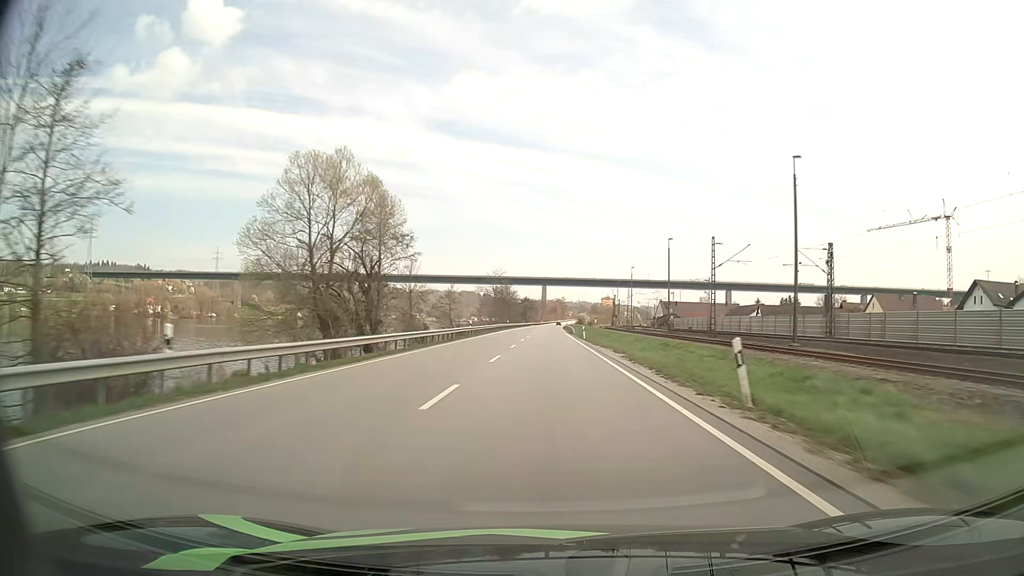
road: primary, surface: asphalt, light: Day
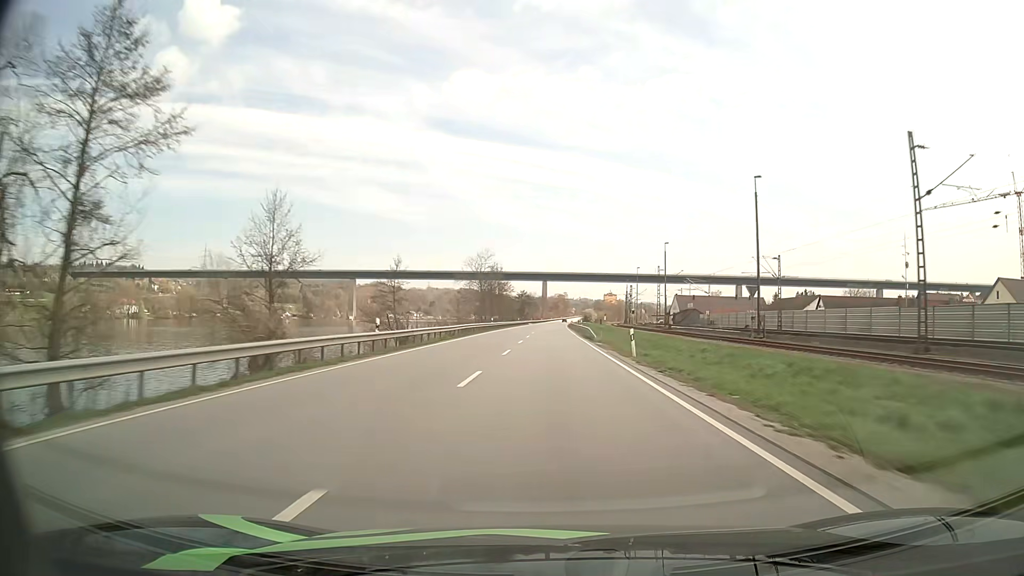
(-0.1, +33.1) m; 0°
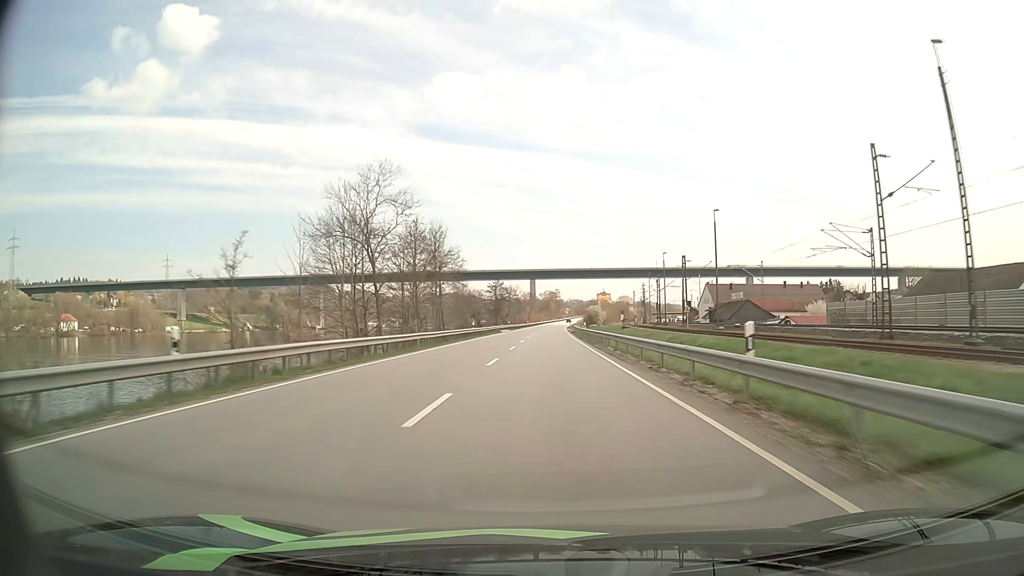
(+0.4, +65.0) m; +1°
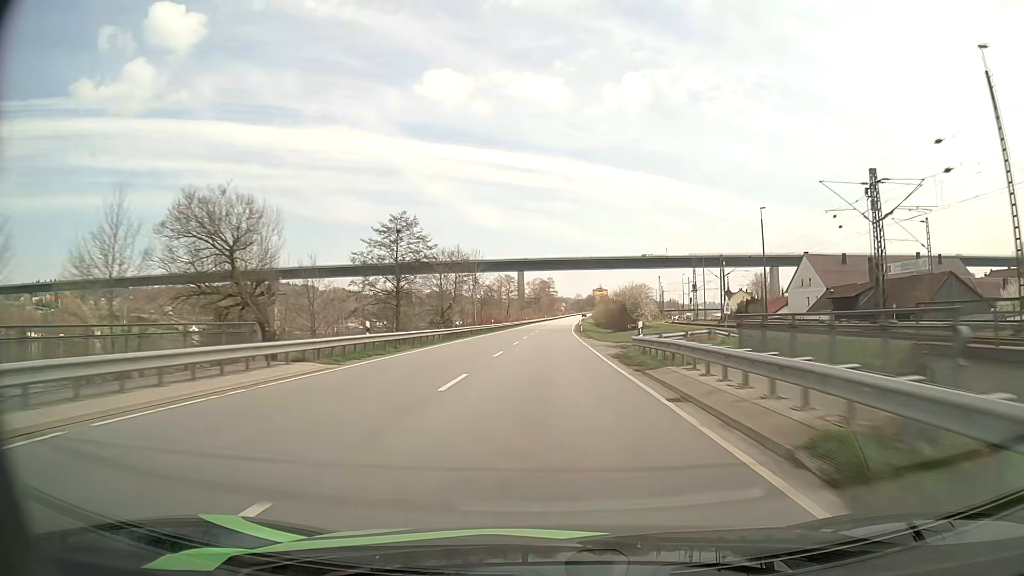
(+0.7, +80.2) m; +1°
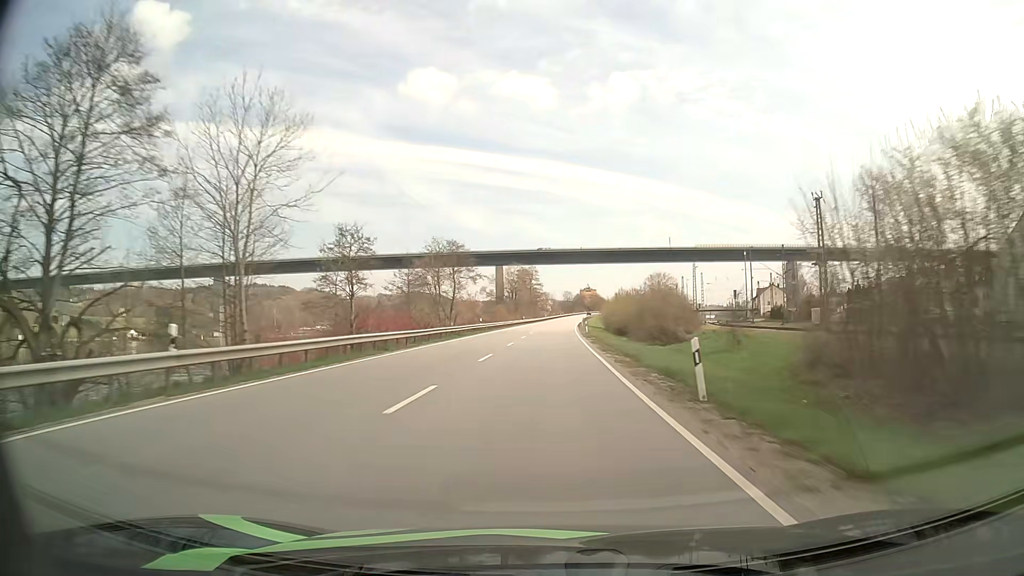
(+0.8, +63.5) m; +1°
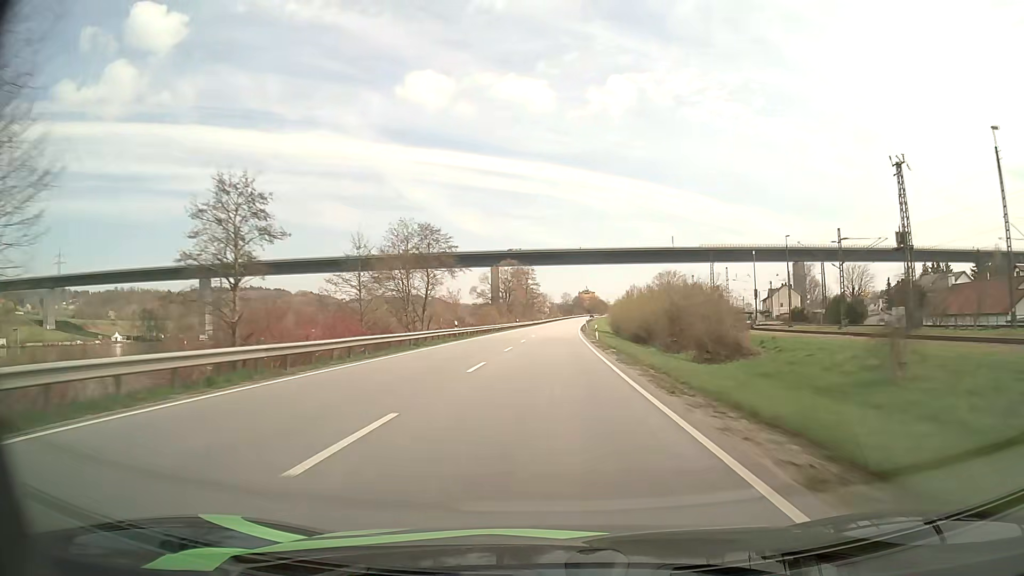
(0.0, +16.0) m; 0°
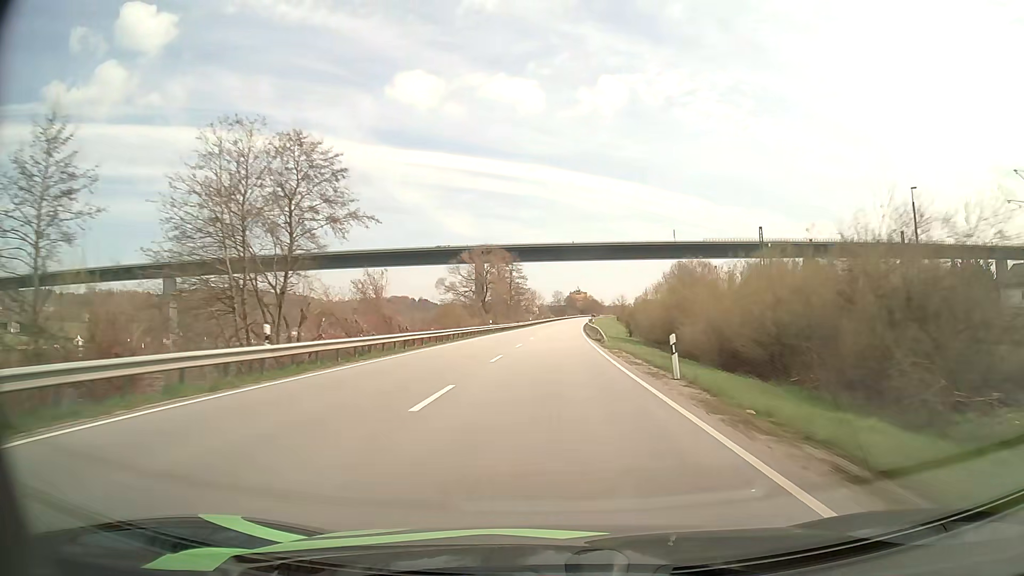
(+0.1, +32.0) m; +1°
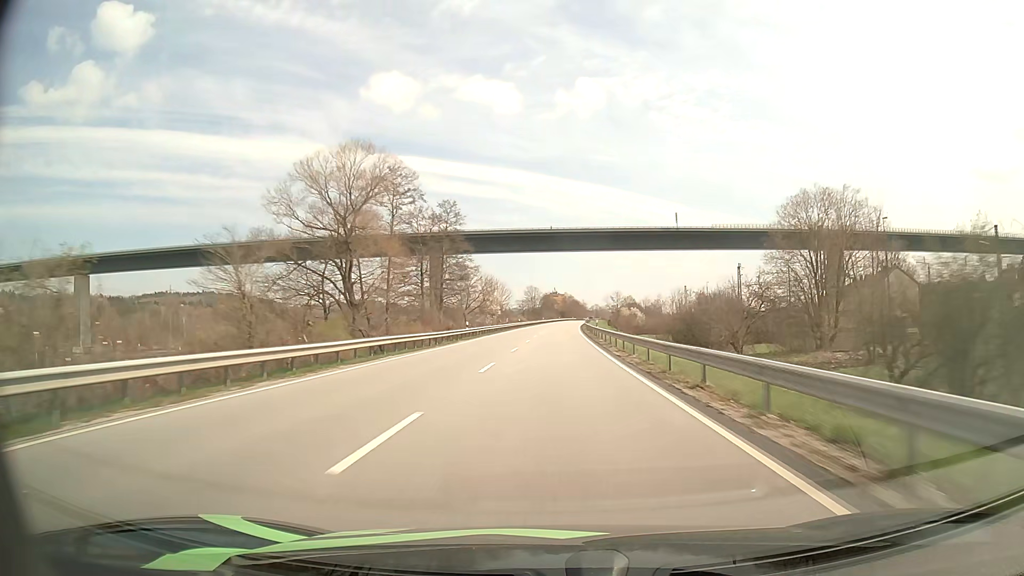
(+1.3, +64.3) m; +2°
(0, +10) (0, +20) (0, +30) (0, +40) (+1, +50) (+1, +60) (+1, +70) (+2, +80) (+2, +90) (+3, +100) m
